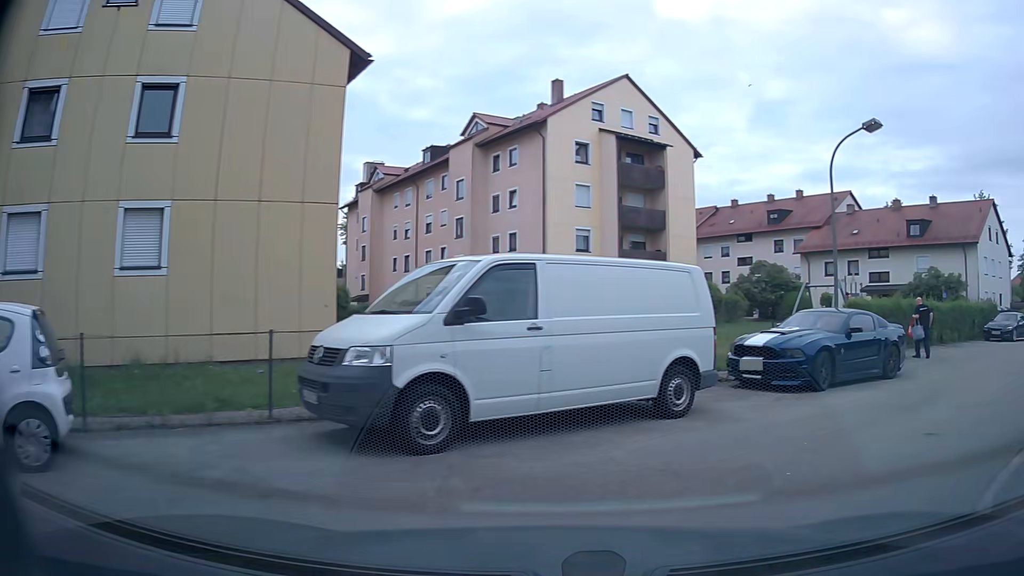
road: residential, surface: asphalt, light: Day
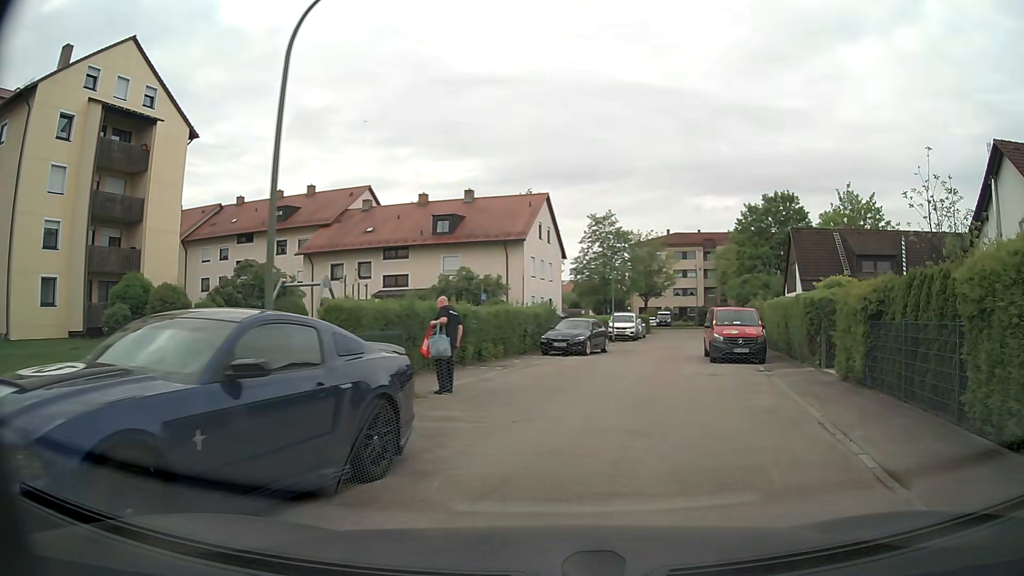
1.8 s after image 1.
(+3.3, +7.8) m; +40°
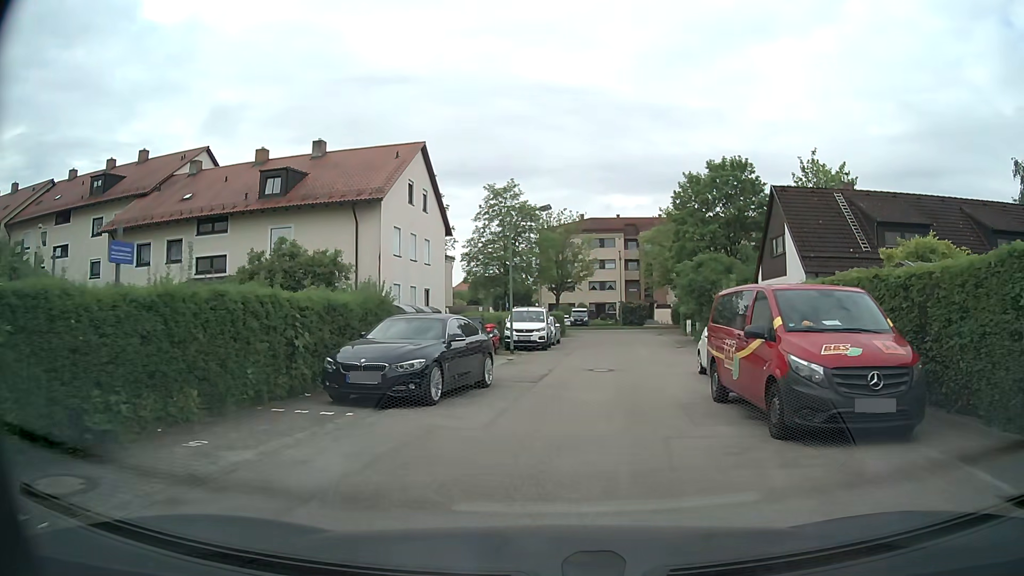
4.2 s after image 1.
(+1.7, +15.3) m; +8°
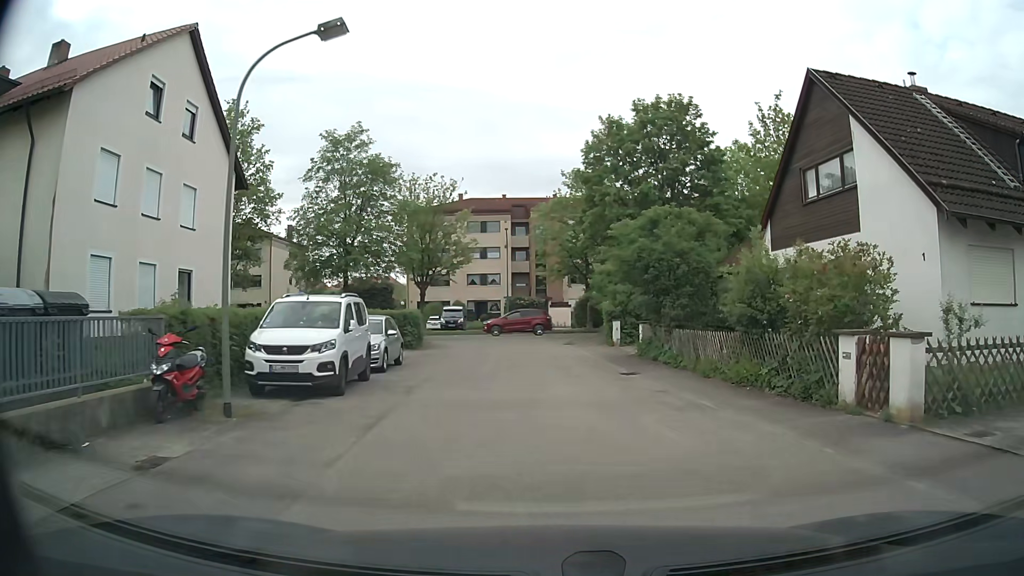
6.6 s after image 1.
(+1.3, +16.7) m; +10°
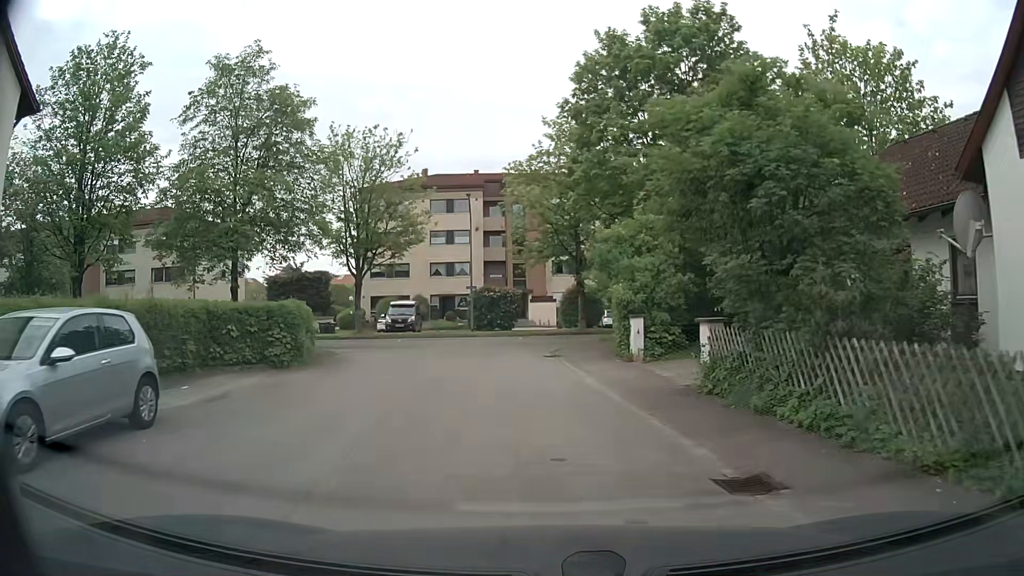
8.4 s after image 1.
(+0.4, +12.6) m; +1°
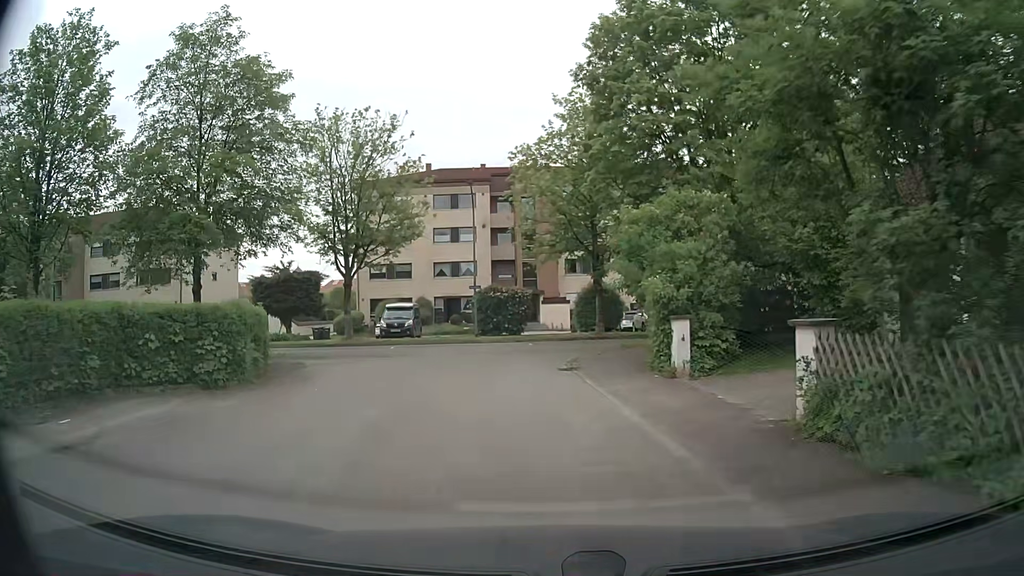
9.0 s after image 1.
(0.0, +4.1) m; 0°
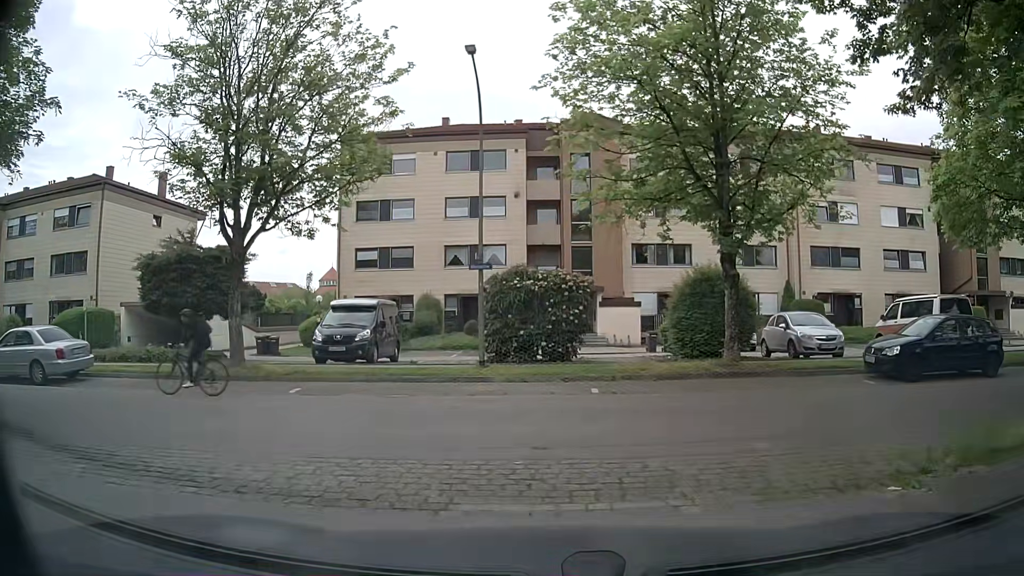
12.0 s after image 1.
(-1.0, +16.0) m; -4°
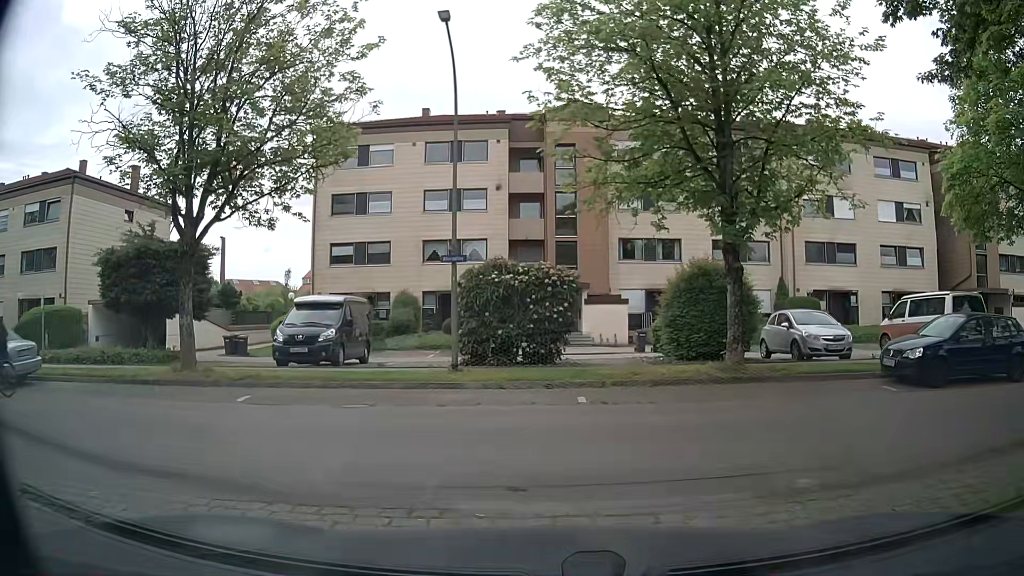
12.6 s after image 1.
(0.0, +1.6) m; 0°
